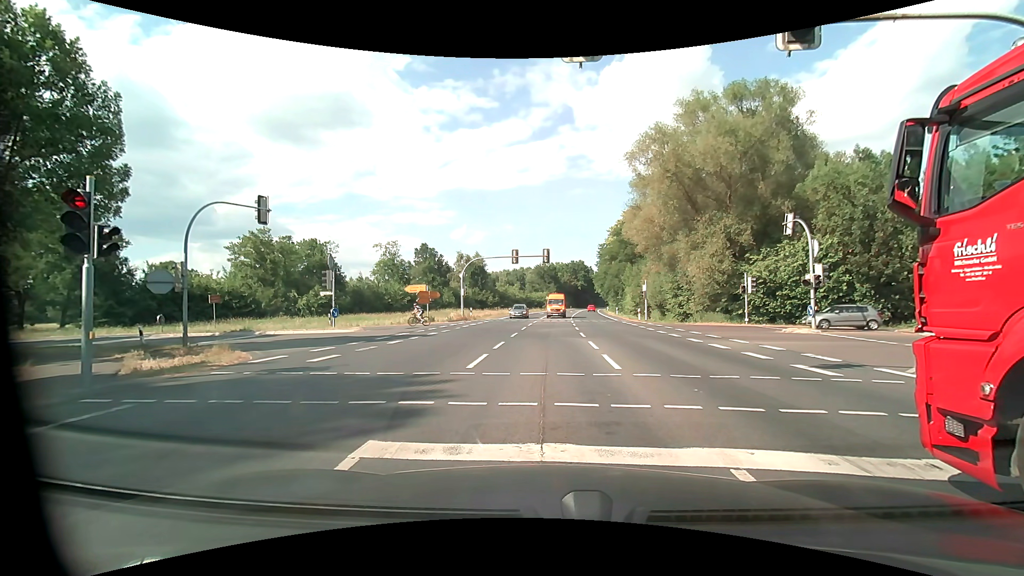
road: primary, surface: asphalt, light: Day
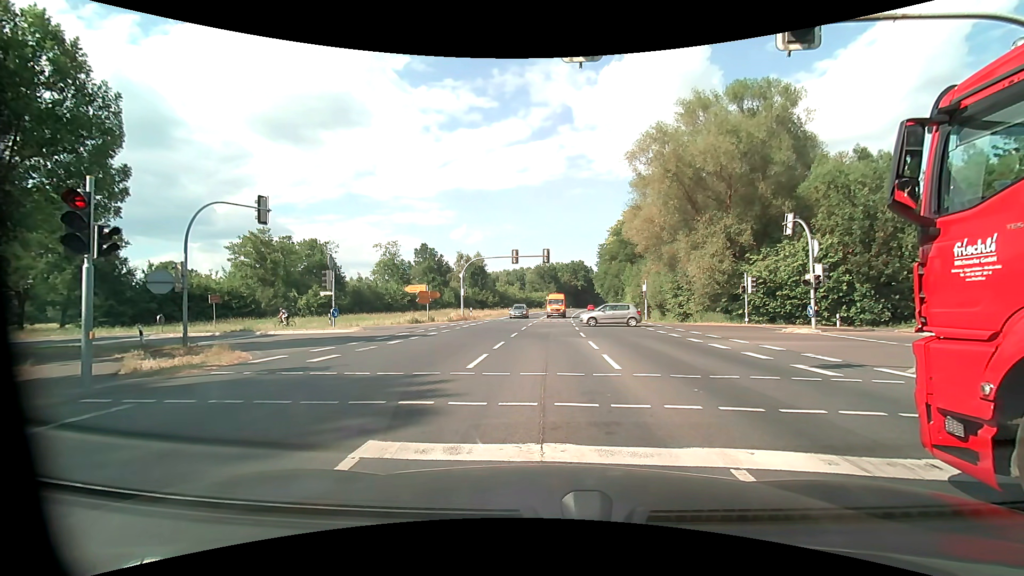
(0.0, 0.0) m; 0°
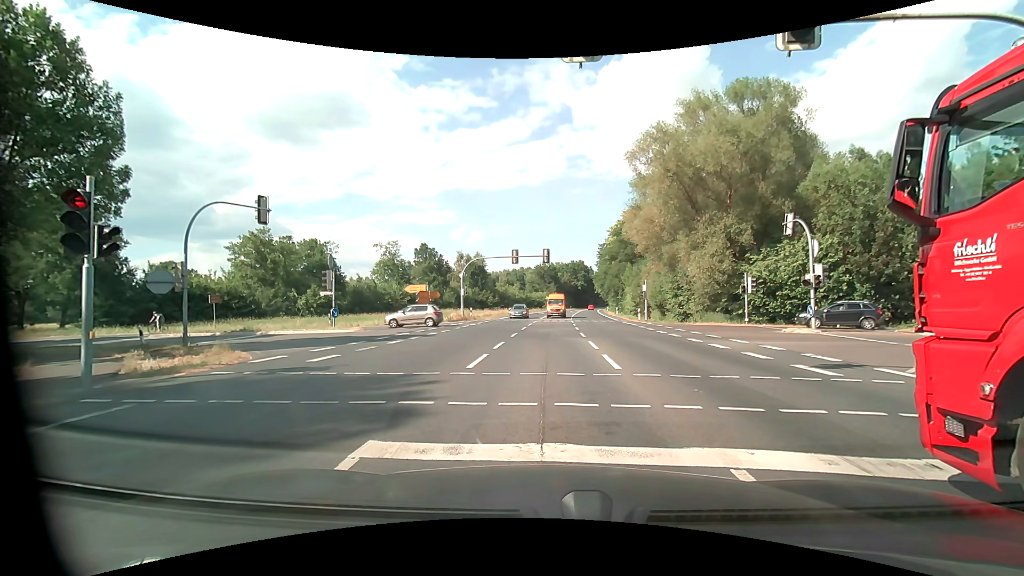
(0.0, 0.0) m; 0°
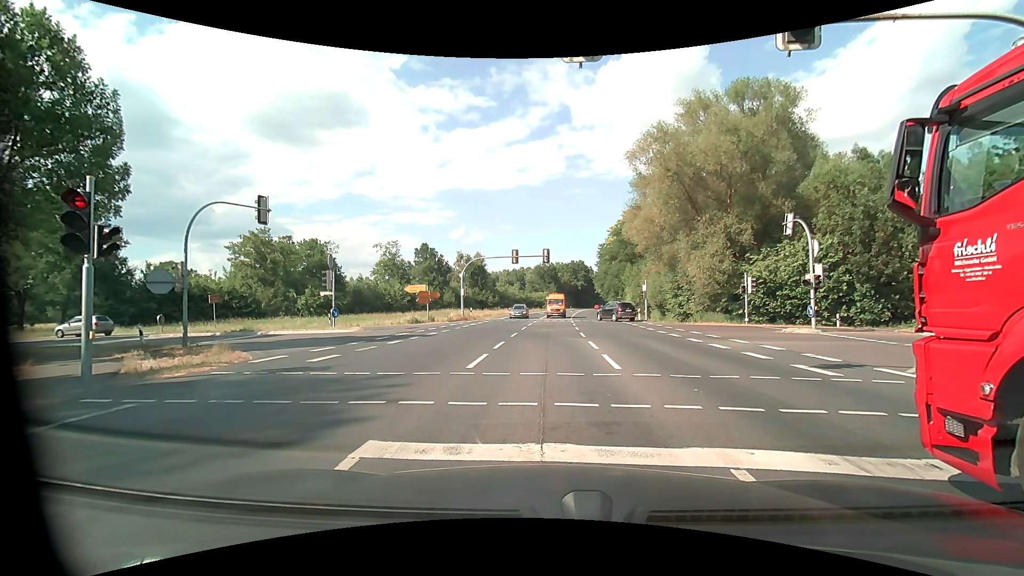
(0.0, 0.0) m; 0°
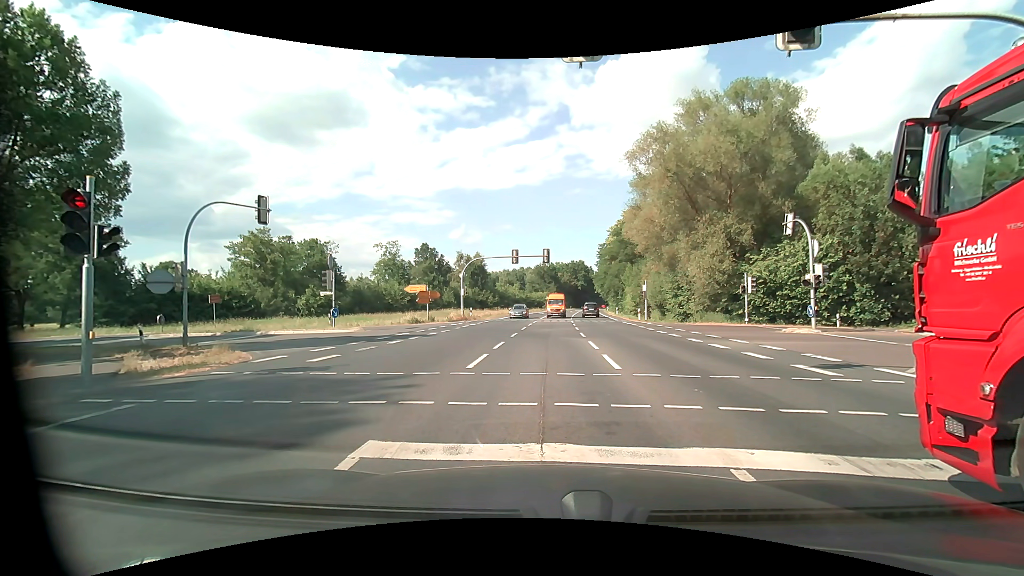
(0.0, 0.0) m; 0°
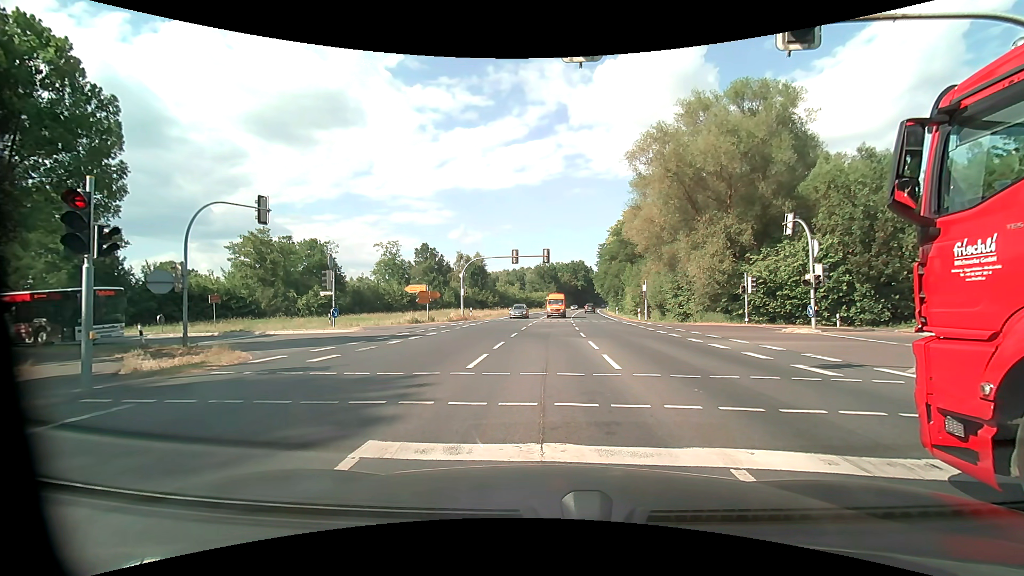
(0.0, 0.0) m; 0°
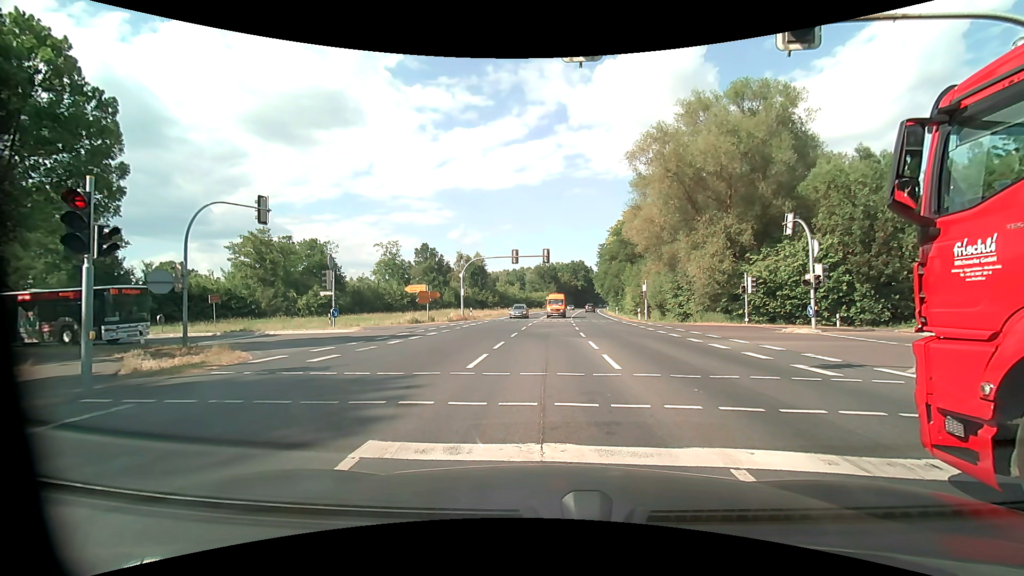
(0.0, 0.0) m; 0°
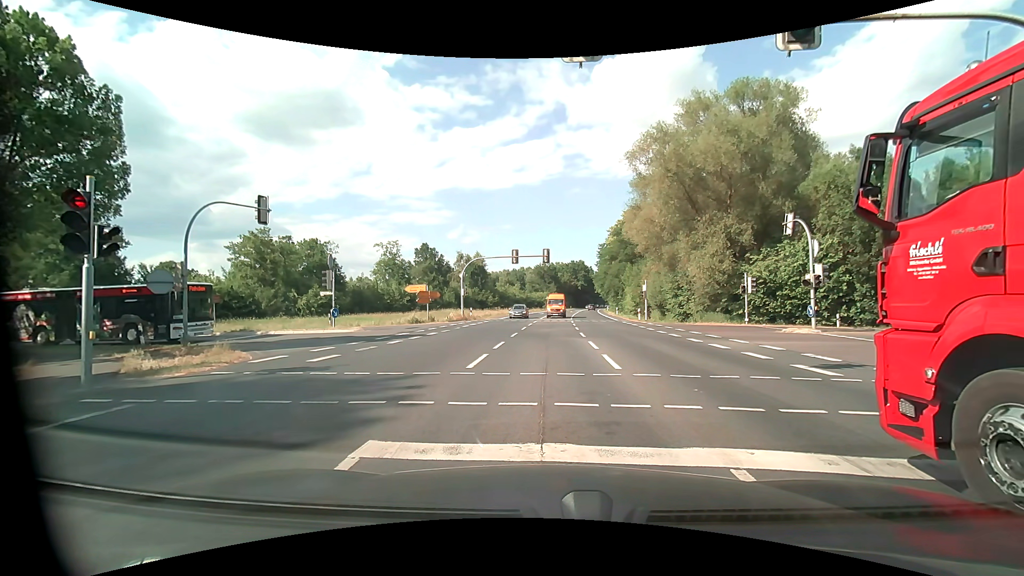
(0.0, 0.0) m; 0°
